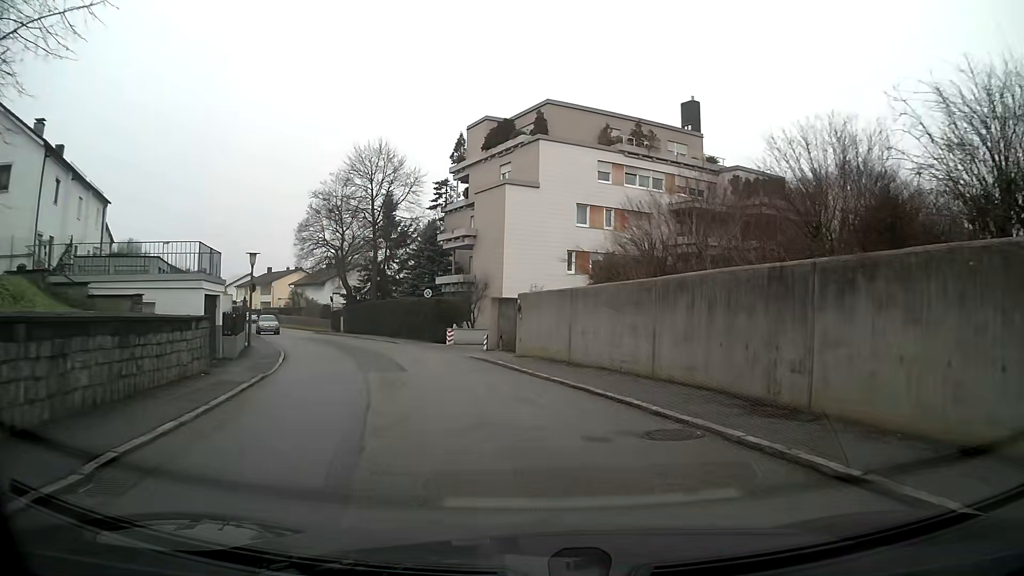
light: Day
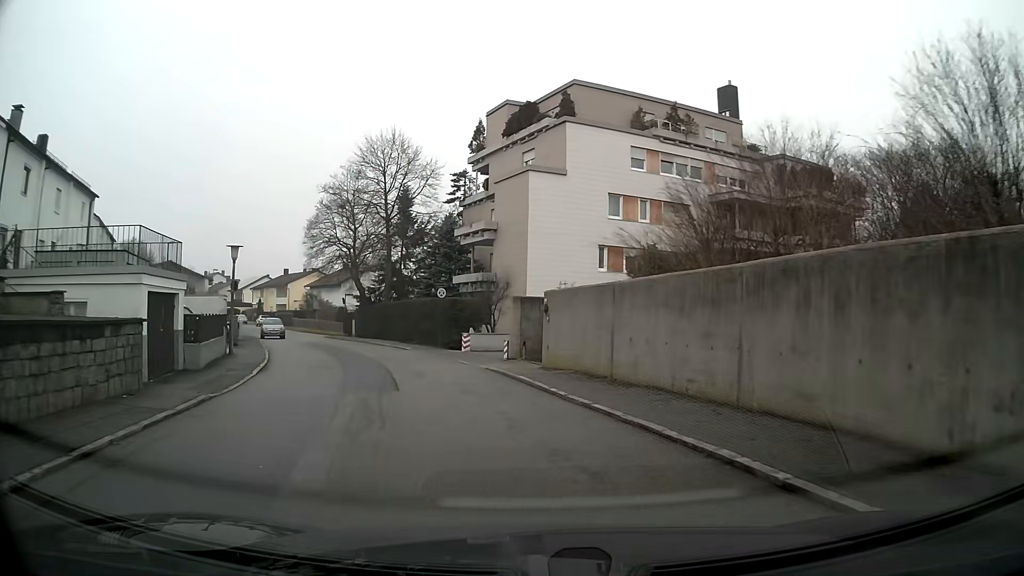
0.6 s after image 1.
(-0.1, +4.1) m; -4°
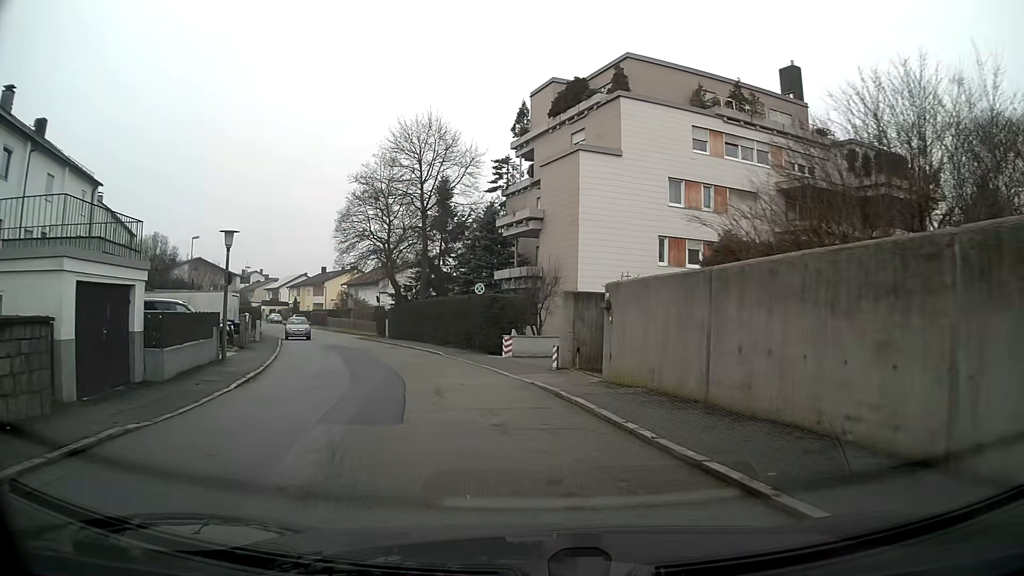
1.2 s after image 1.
(-0.1, +4.1) m; -4°
(-1, +10) (-3, +20) (-6, +29) (-9, +39) (-13, +48) (-16, +58) (-20, +67) (-25, +75) (-30, +84) (-36, +92) m
